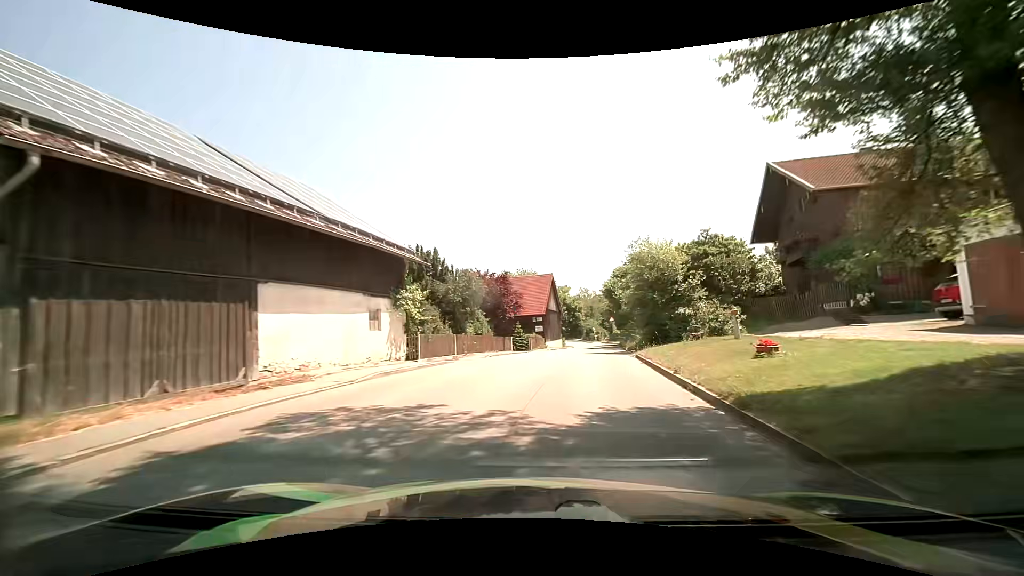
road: secondary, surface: asphalt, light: Day
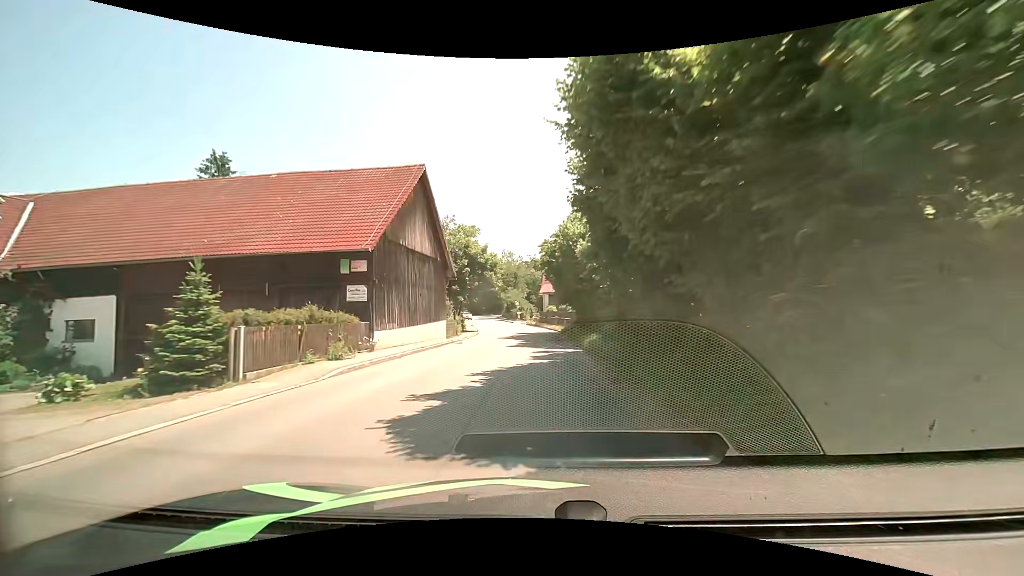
(+4.2, +36.3) m; +9°
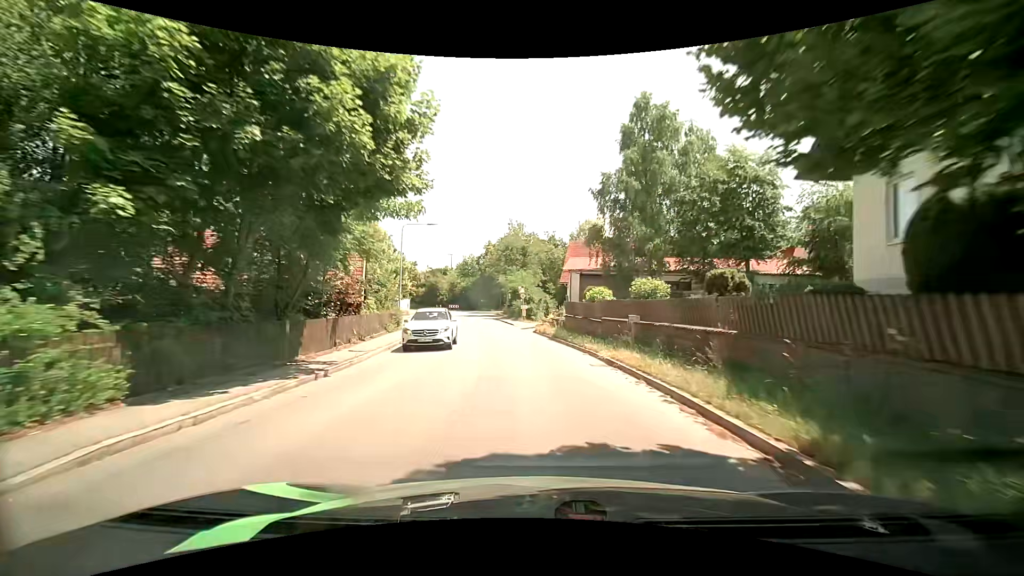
(-0.4, +36.3) m; -1°
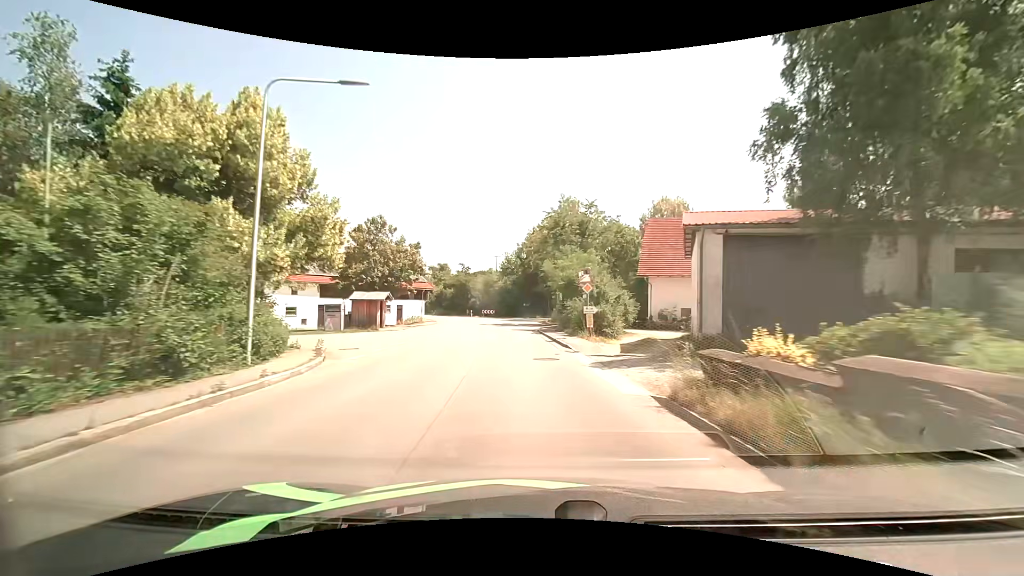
(-1.2, +22.7) m; -6°
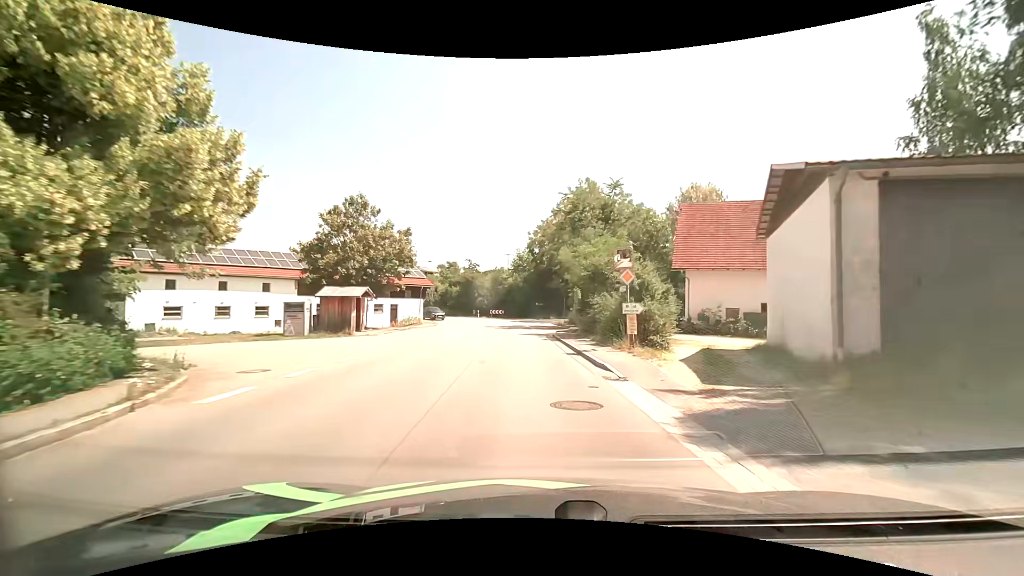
(-0.1, +7.4) m; -1°
(0, +10) (-1, +20) (-1, +30) (-2, +40) (-3, +50) (-6, +59) (-11, +68) (-18, +76) (-25, +82) (-33, +88) m
